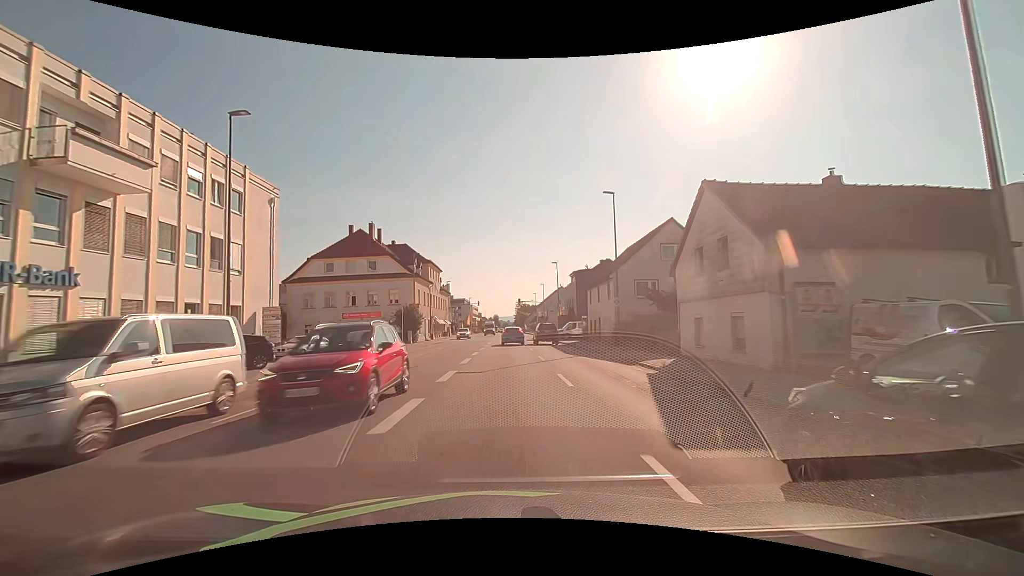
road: tertiary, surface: asphalt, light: Day
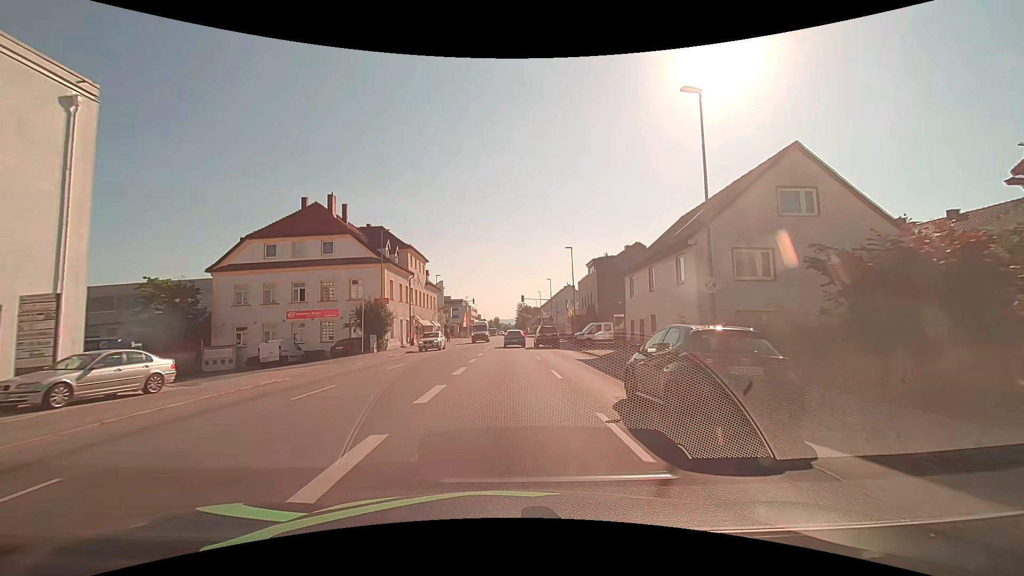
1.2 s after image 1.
(0.0, +15.2) m; 0°
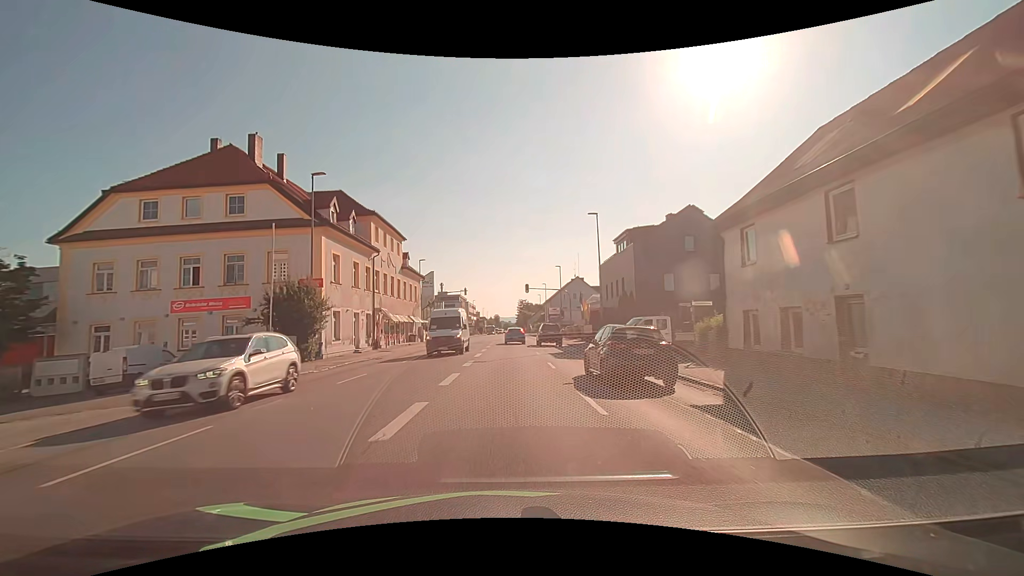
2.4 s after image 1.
(0.0, +15.2) m; 0°
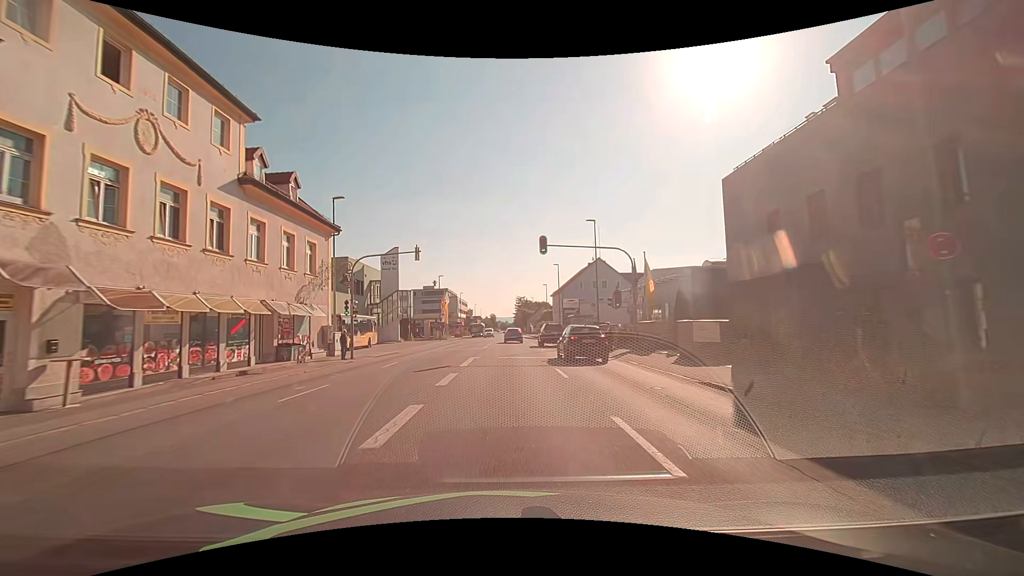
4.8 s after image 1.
(+0.1, +30.5) m; 0°
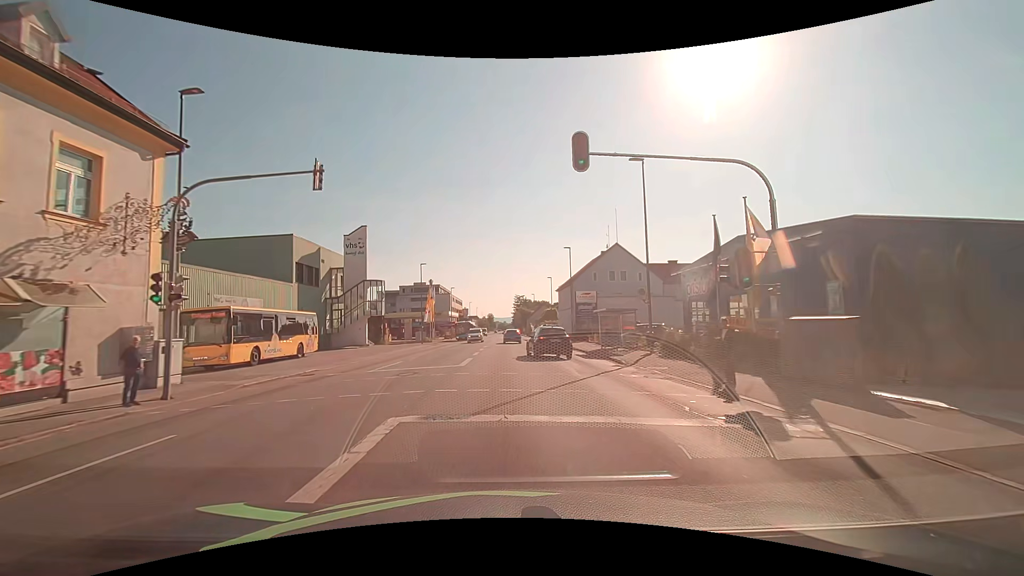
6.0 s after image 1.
(0.0, +15.2) m; 0°
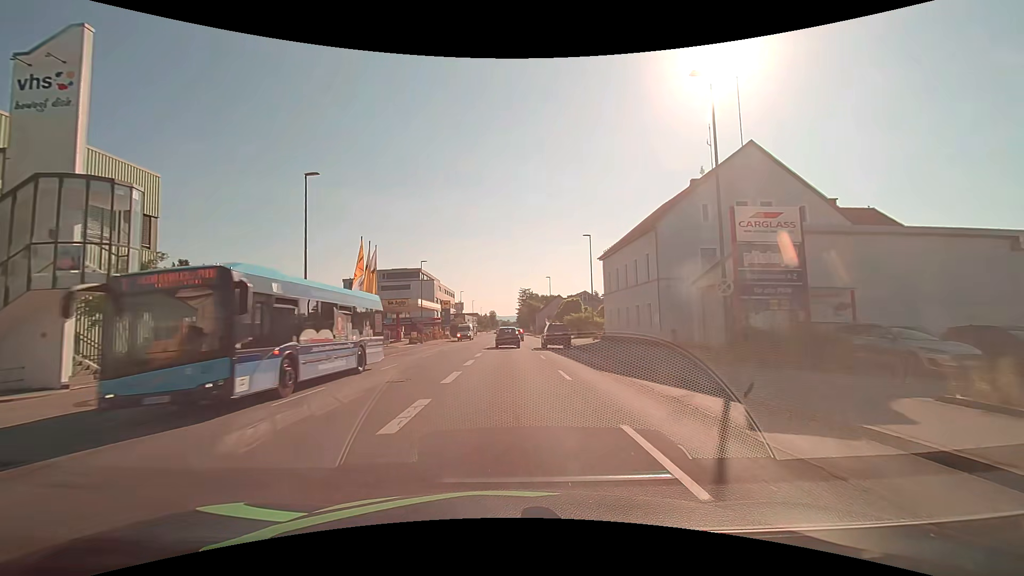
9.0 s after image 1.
(-0.2, +38.1) m; 0°
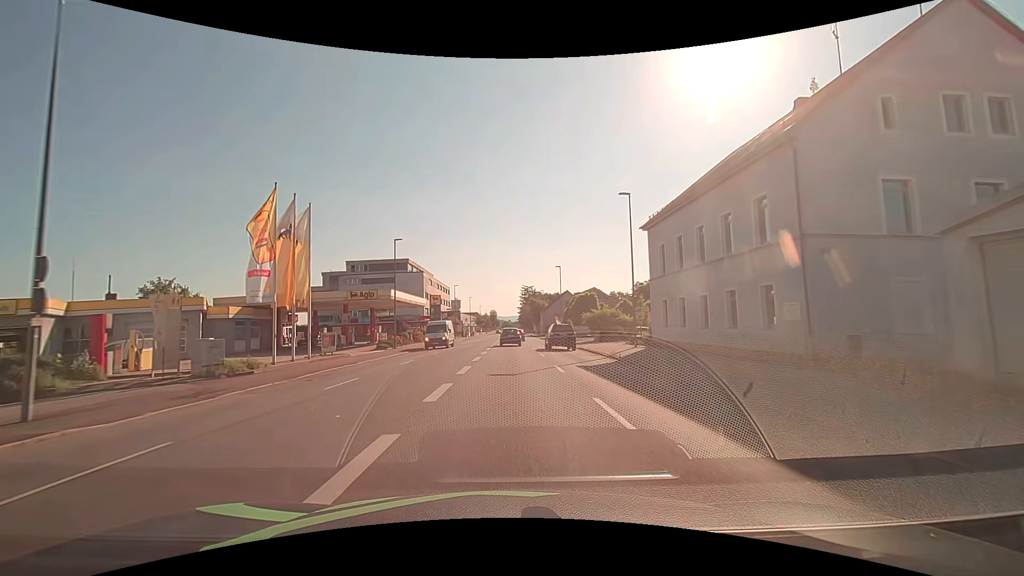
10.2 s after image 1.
(0.0, +15.3) m; 0°
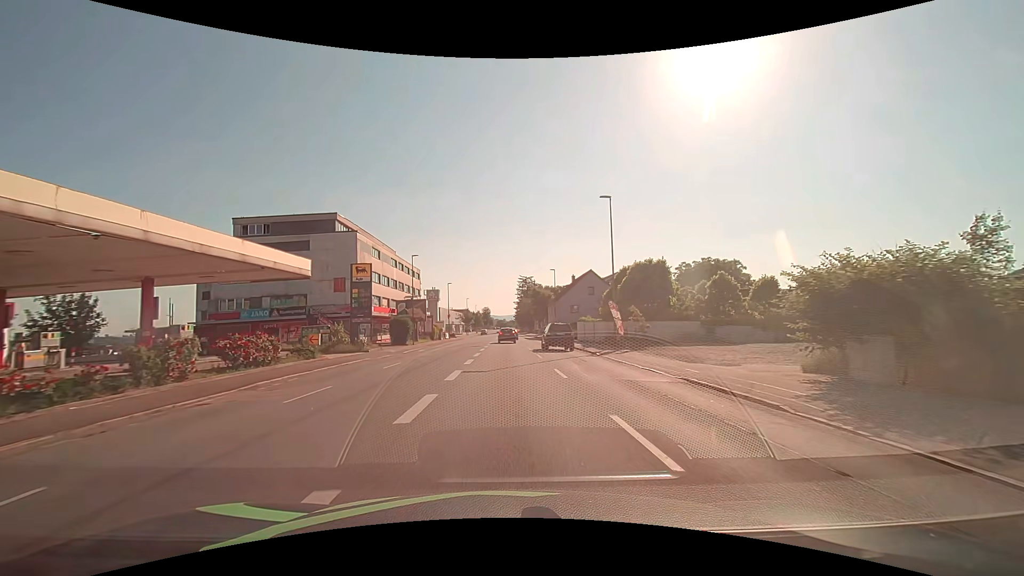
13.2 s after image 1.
(+0.1, +38.2) m; 0°
(0, +10) (0, +20) (0, +30) (0, +40) (0, +50) (0, +60) (0, +70) (0, +80) (0, +90) (0, +100) m
